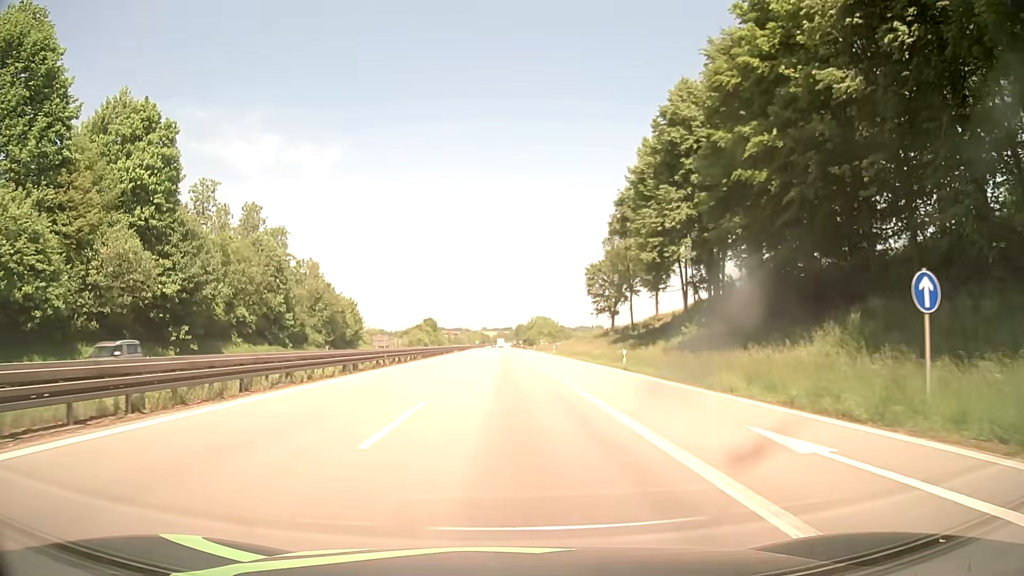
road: motorway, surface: asphalt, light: Day
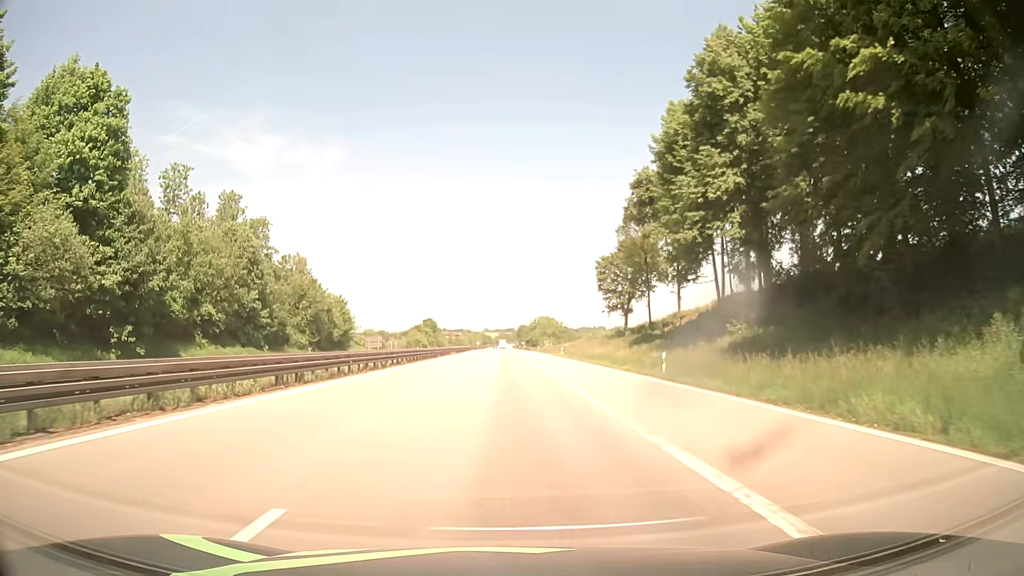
(0.0, +9.2) m; 0°
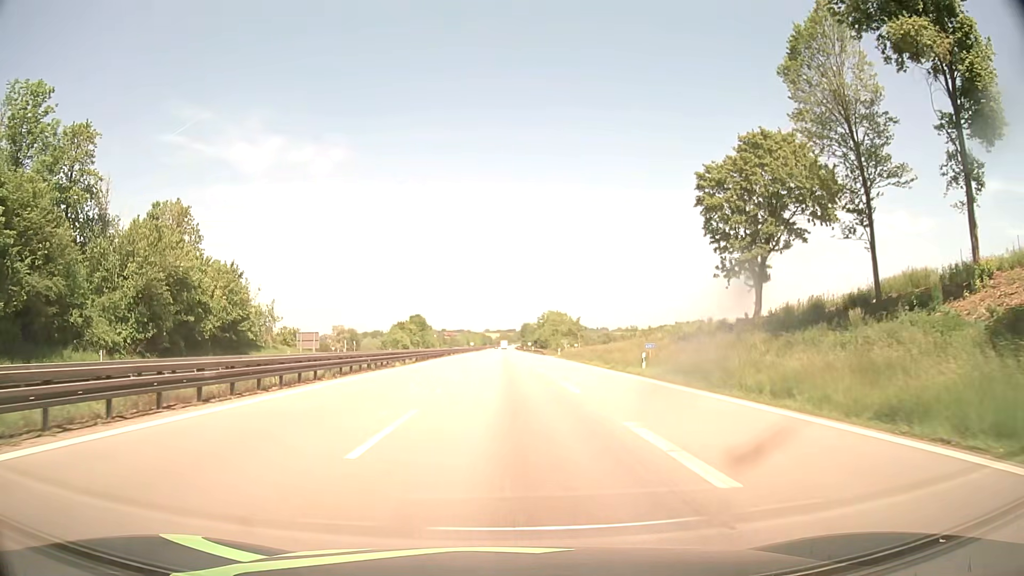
(-0.1, +45.8) m; 0°
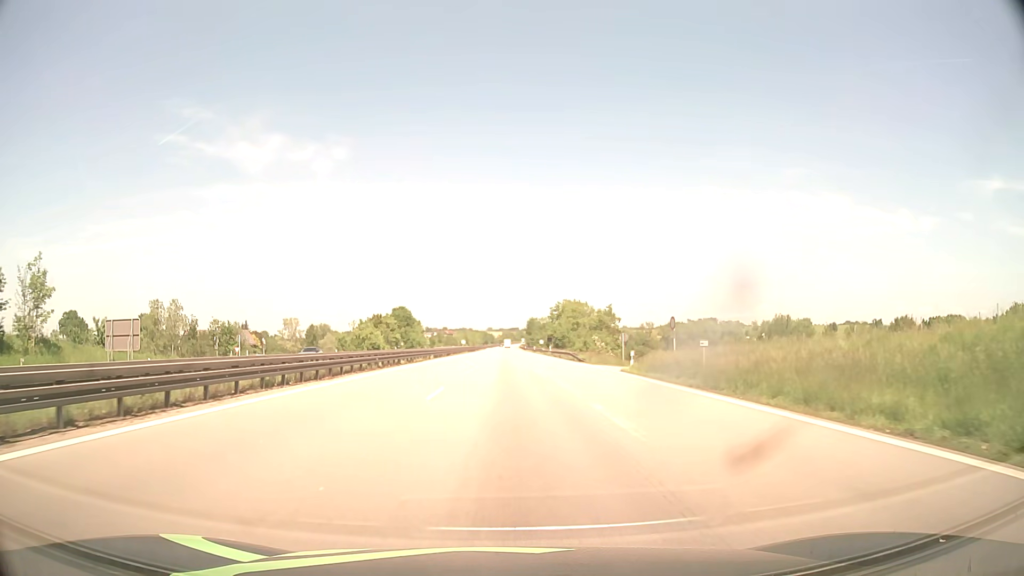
(-0.1, +45.7) m; 0°
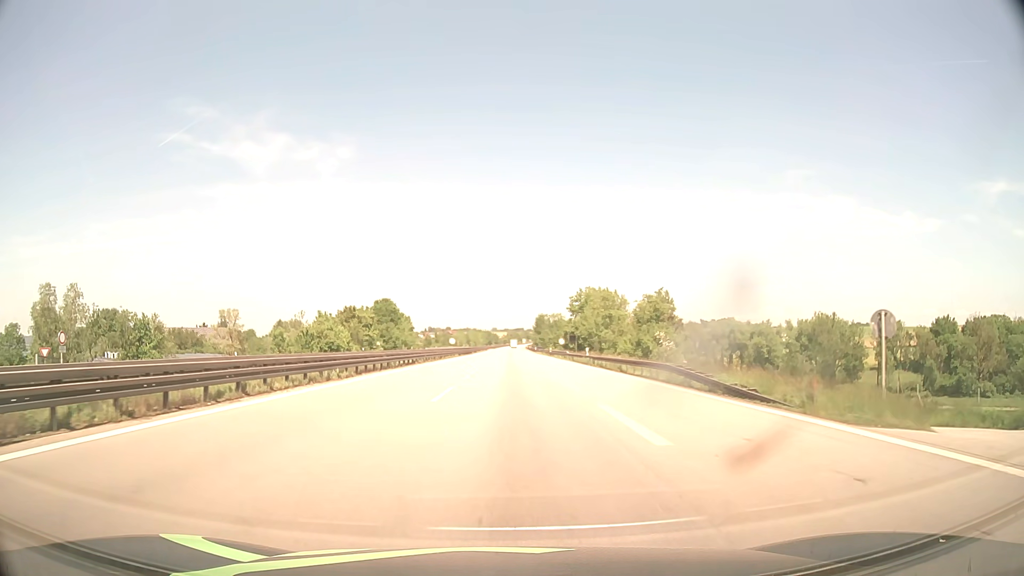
(-0.3, +36.6) m; -1°
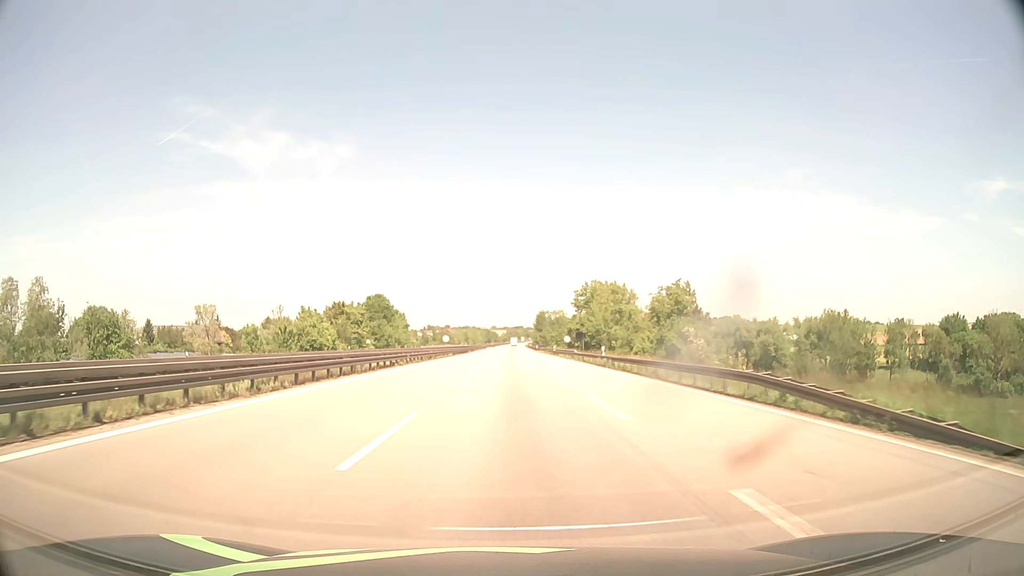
(0.0, +9.1) m; 0°
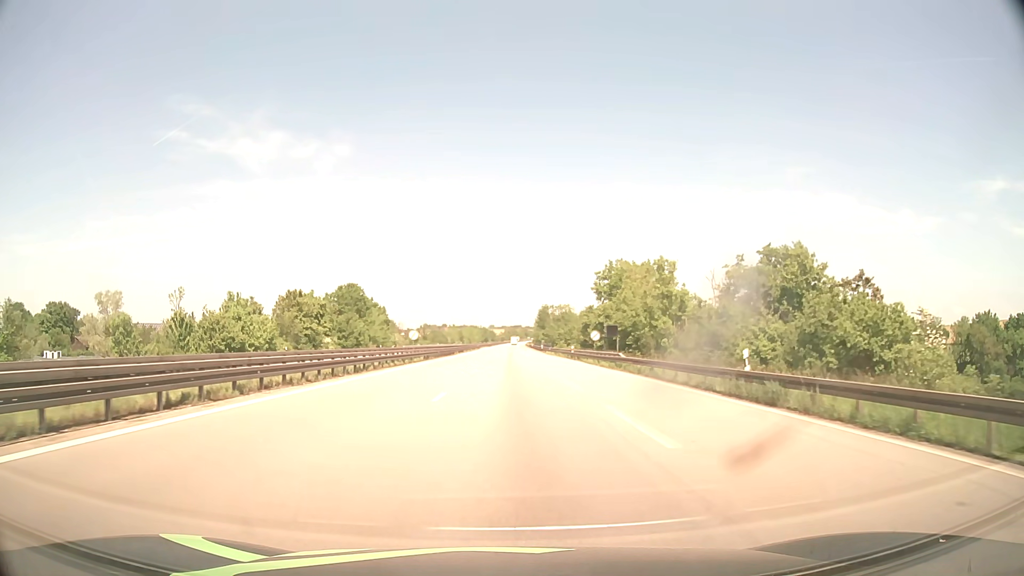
(0.0, +27.4) m; 0°
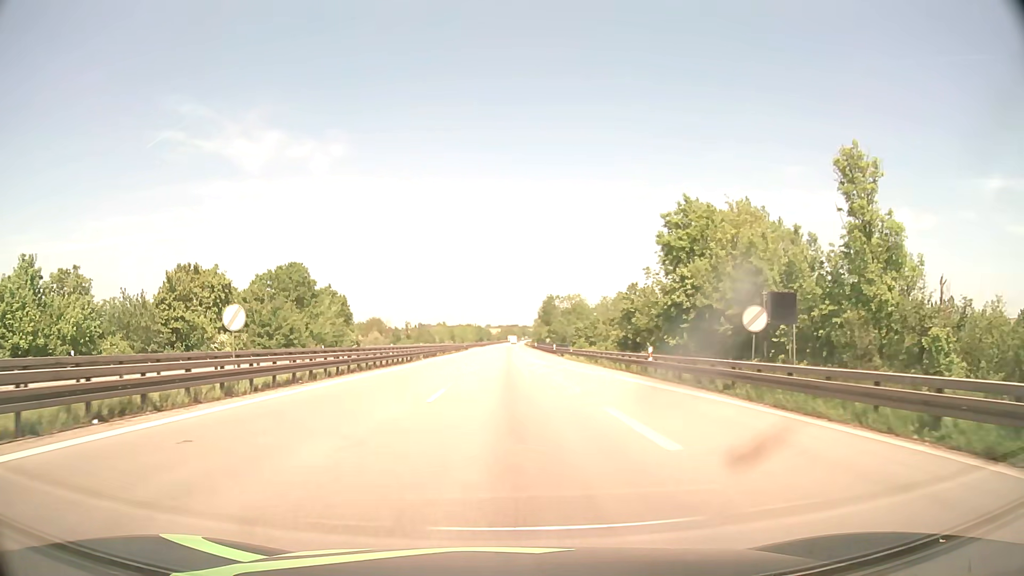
(+0.1, +36.7) m; 0°
